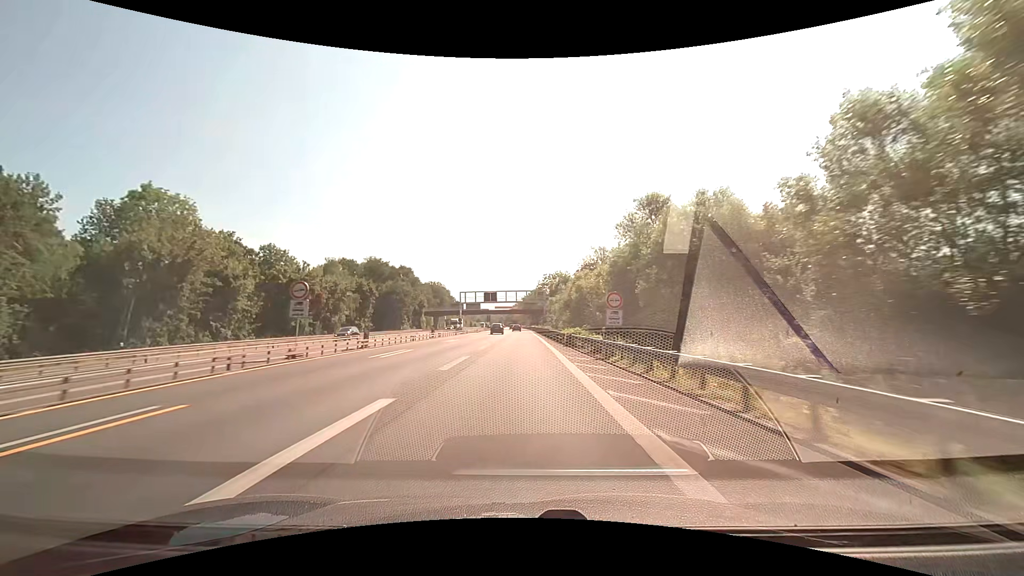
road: motorway_link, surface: asphalt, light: Day
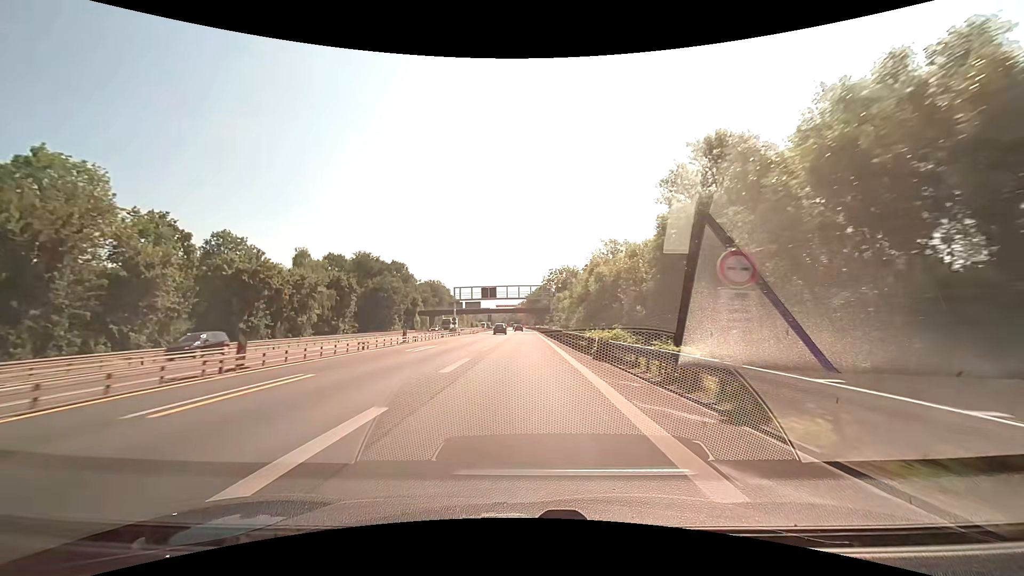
(-0.1, +12.8) m; 0°
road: motorway
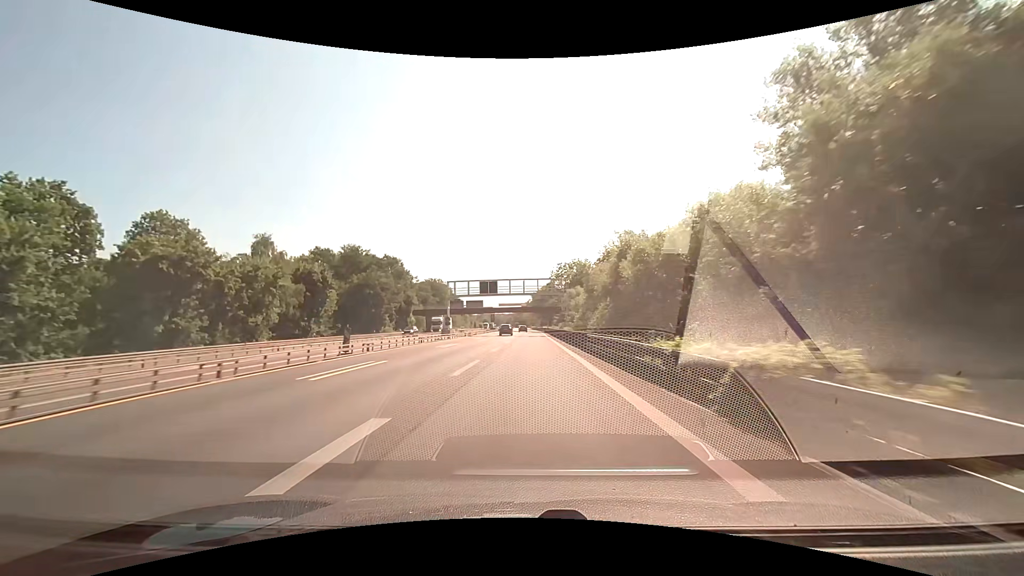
(-0.1, +12.8) m; -1°
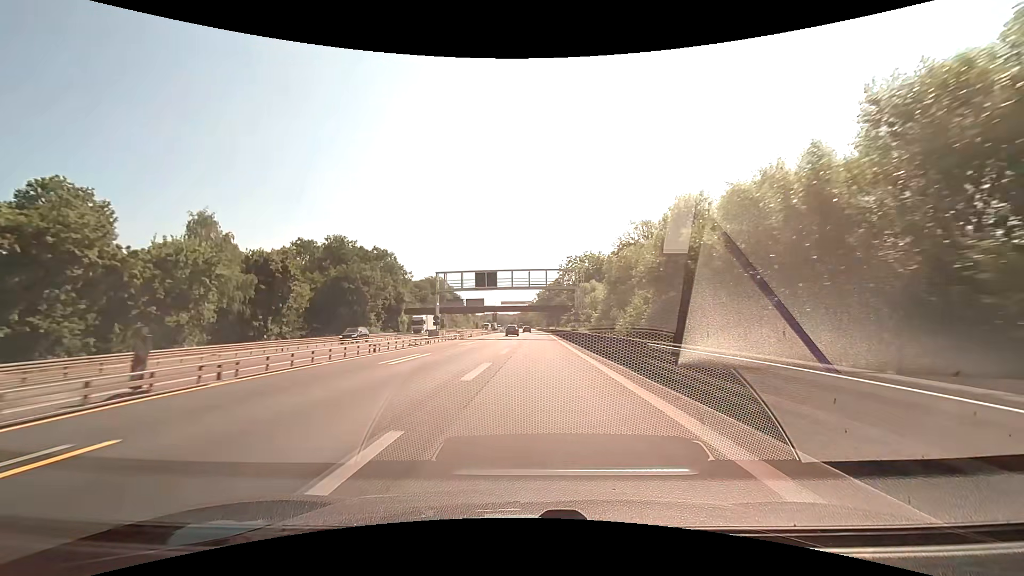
(-0.1, +12.8) m; -1°
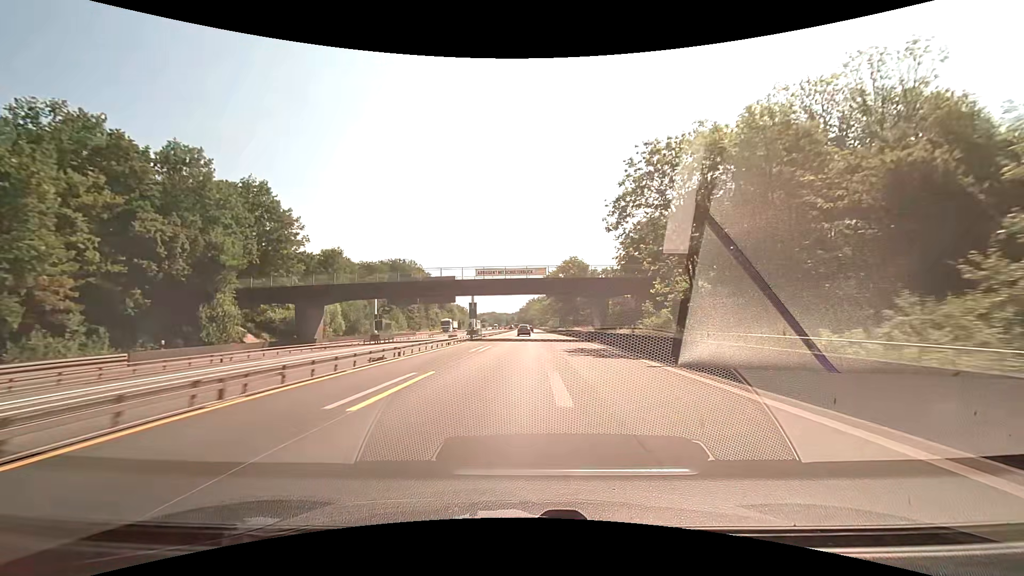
(-0.5, +63.6) m; 0°
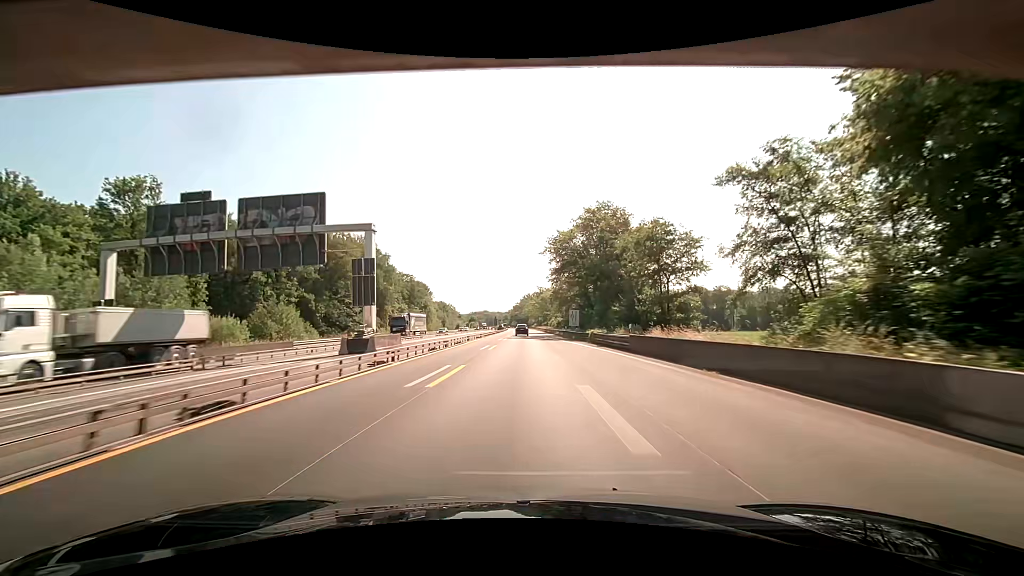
(+0.4, +50.8) m; +1°
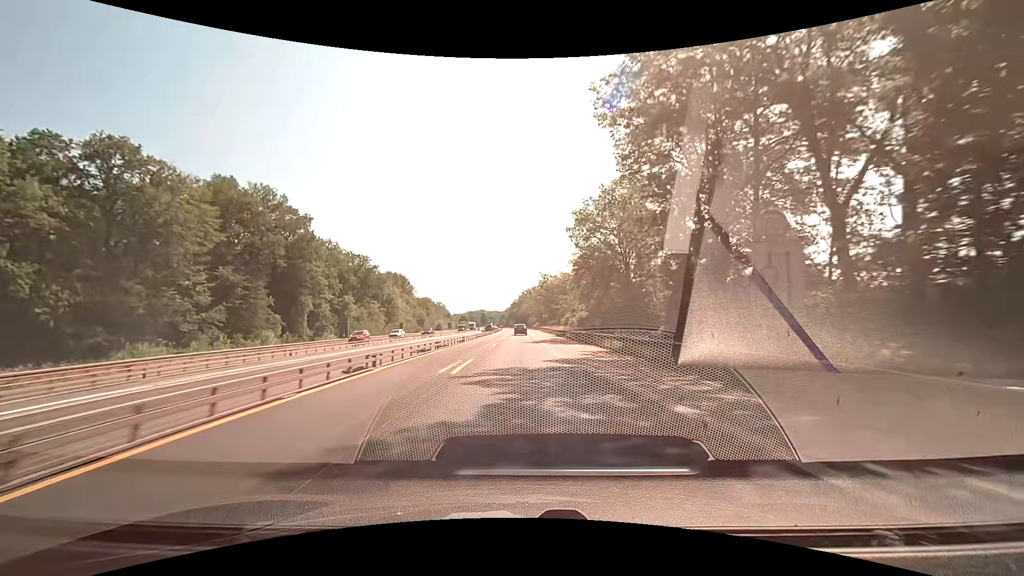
(+0.1, +50.8) m; 0°
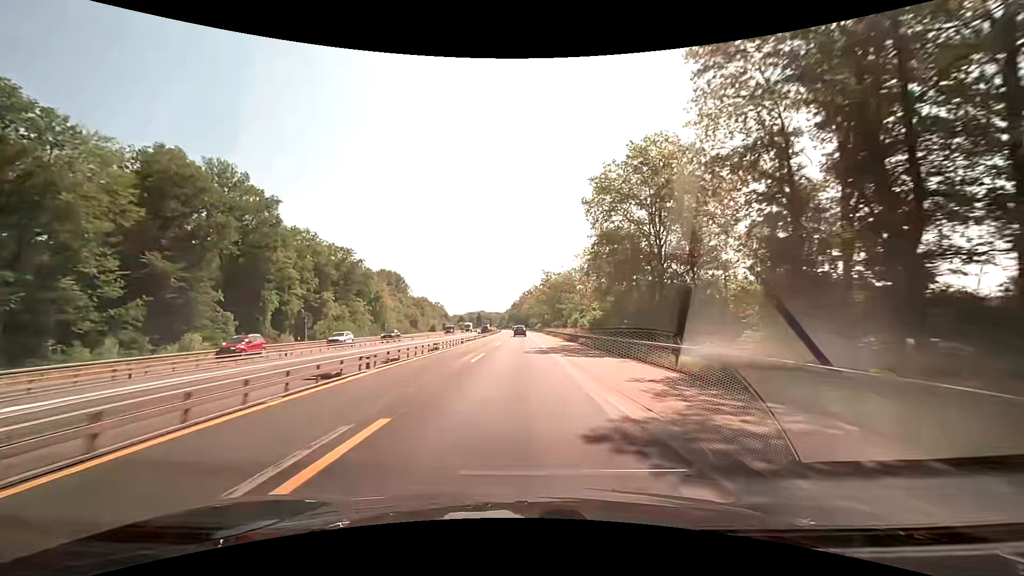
(0.0, +12.7) m; 0°
(0, +10) (0, +20) (0, +30) (0, +40) (0, +50) (0, +60) (0, +70) (0, +80) (0, +90) (-1, +100) m
